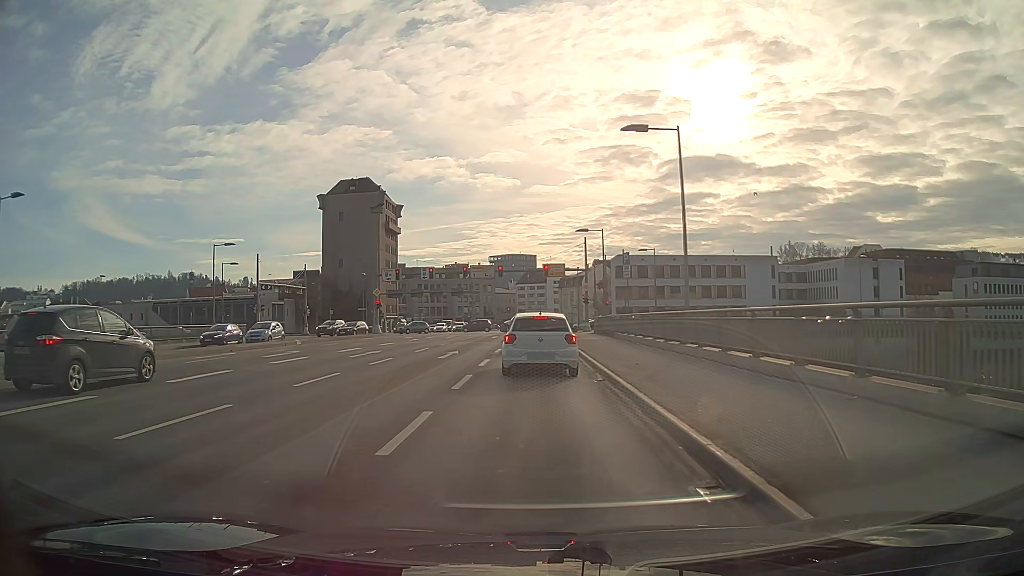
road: primary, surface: asphalt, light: Day
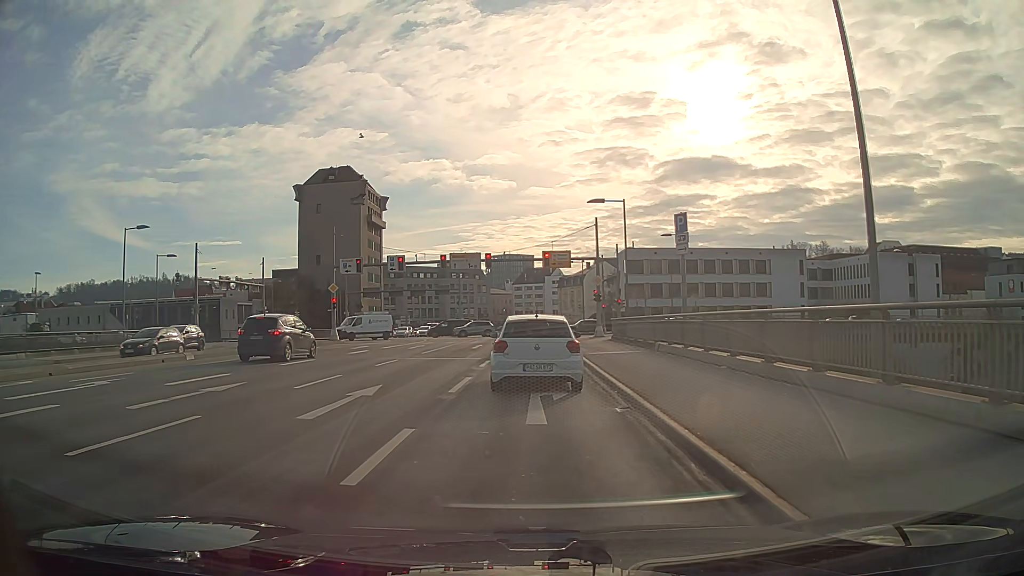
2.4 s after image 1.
(0.0, +12.9) m; 0°
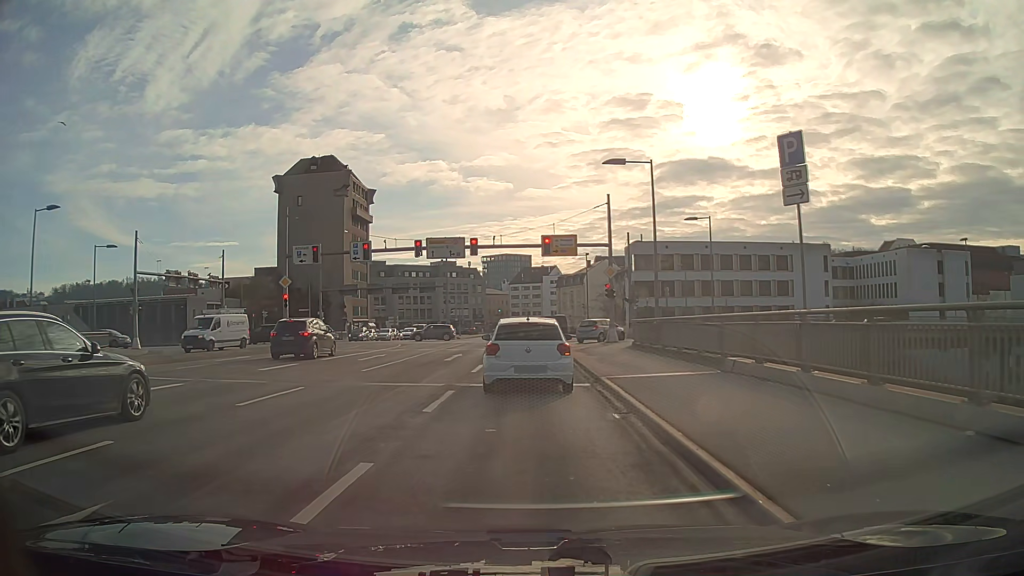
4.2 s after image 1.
(0.0, +9.6) m; 0°
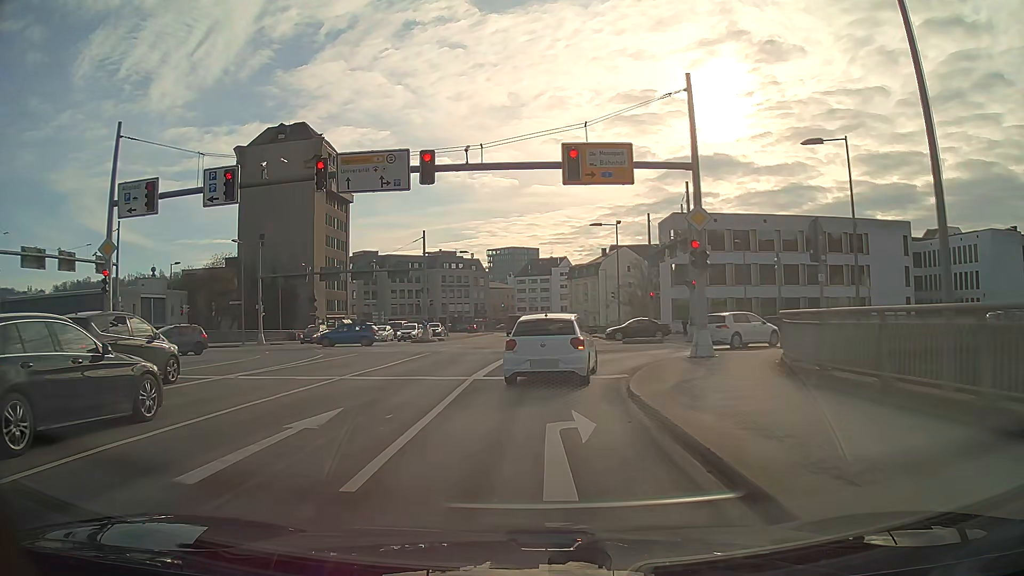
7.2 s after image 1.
(-0.1, +19.3) m; -1°
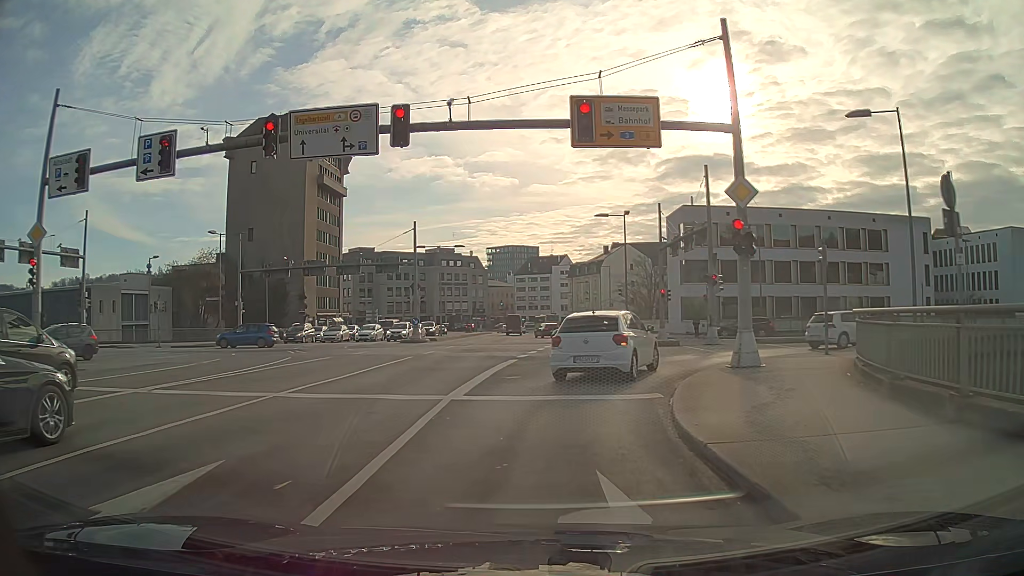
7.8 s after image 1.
(0.0, +4.1) m; 0°
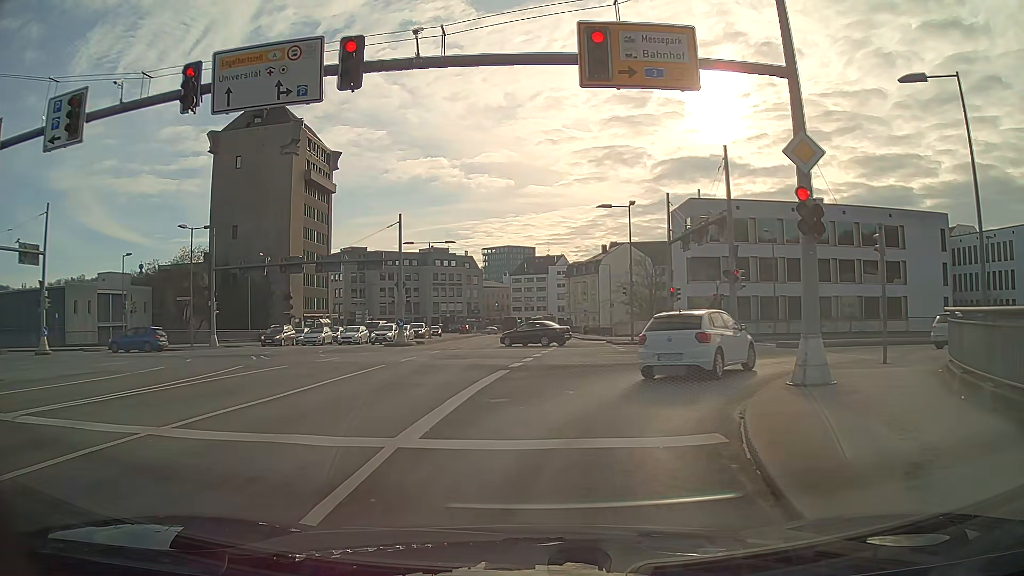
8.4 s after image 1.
(0.0, +4.0) m; 0°
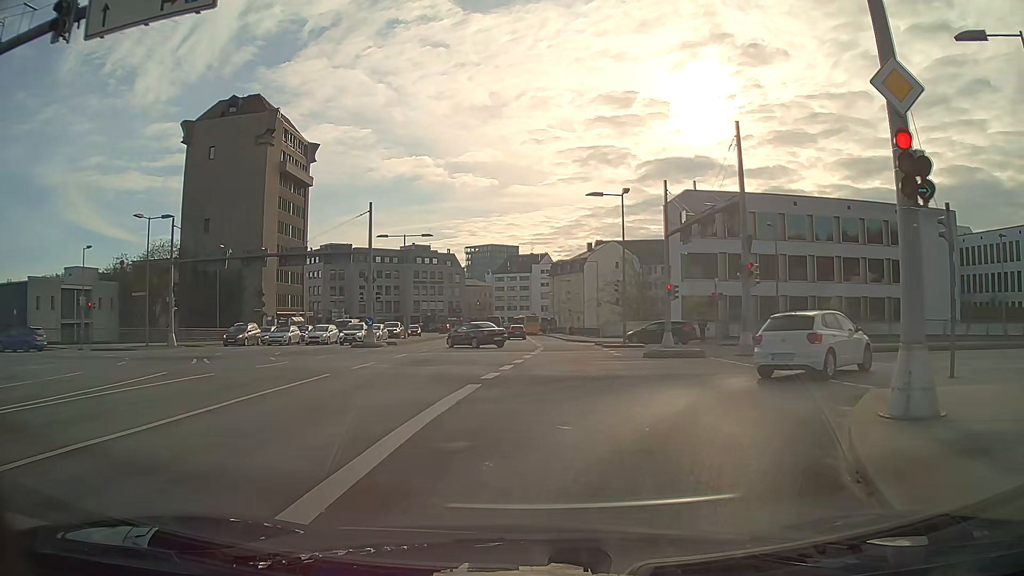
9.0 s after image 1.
(+0.2, +3.9) m; +5°
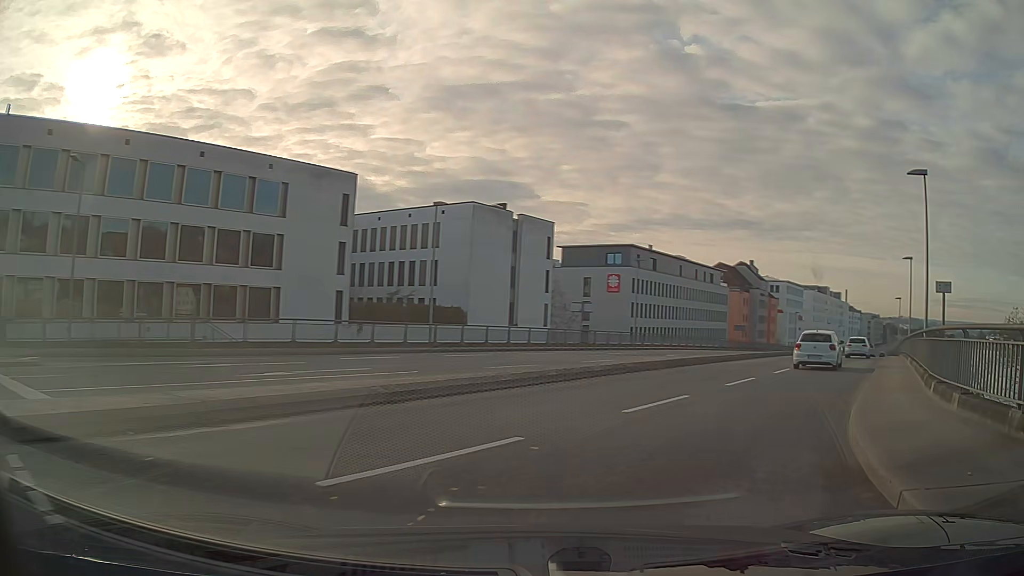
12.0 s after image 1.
(+8.1, +15.8) m; +59°
(+2, +10) (+6, +19) (+10, +28) (+15, +37) (+19, +46) (+23, +55) (+27, +64) (+31, +73) (+35, +83) (+39, +92) m
